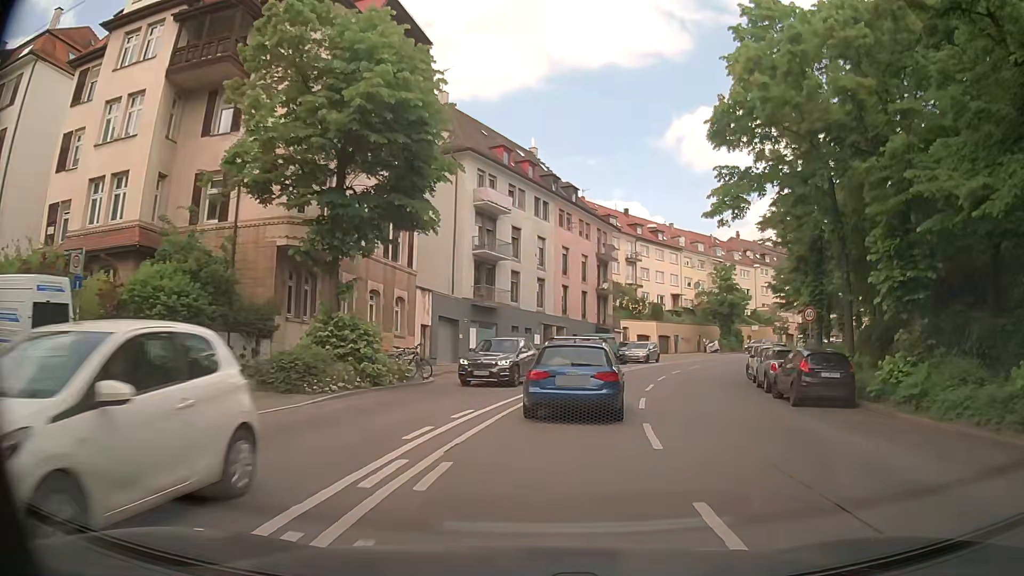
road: secondary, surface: asphalt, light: Day
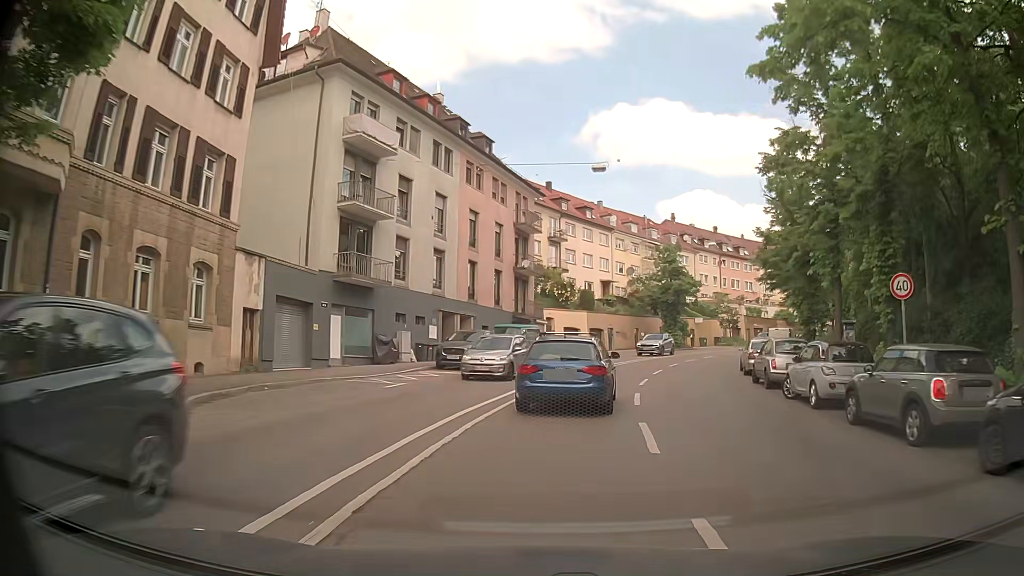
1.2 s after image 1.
(+1.0, +13.0) m; +8°
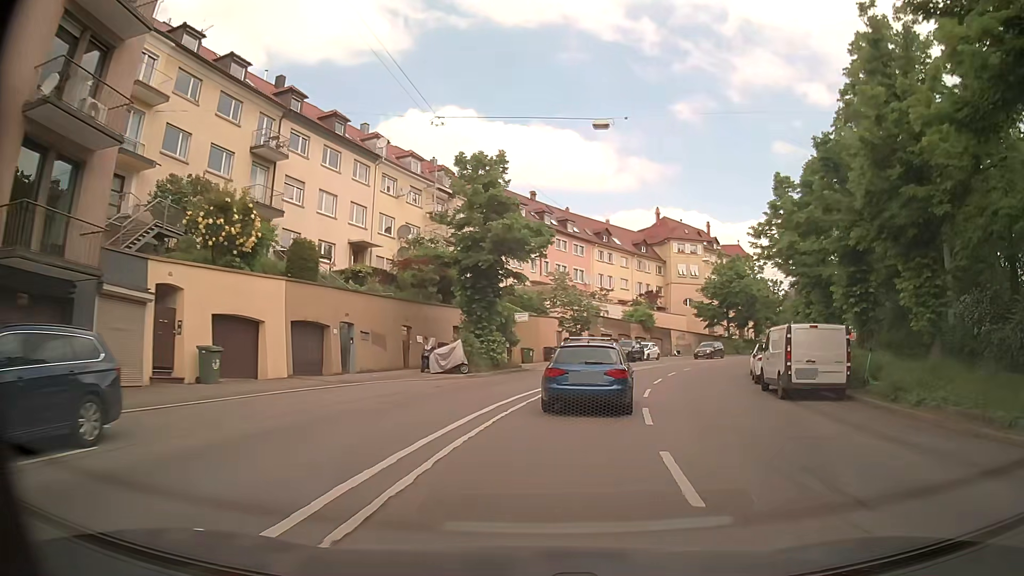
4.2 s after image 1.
(+5.2, +33.1) m; +19°
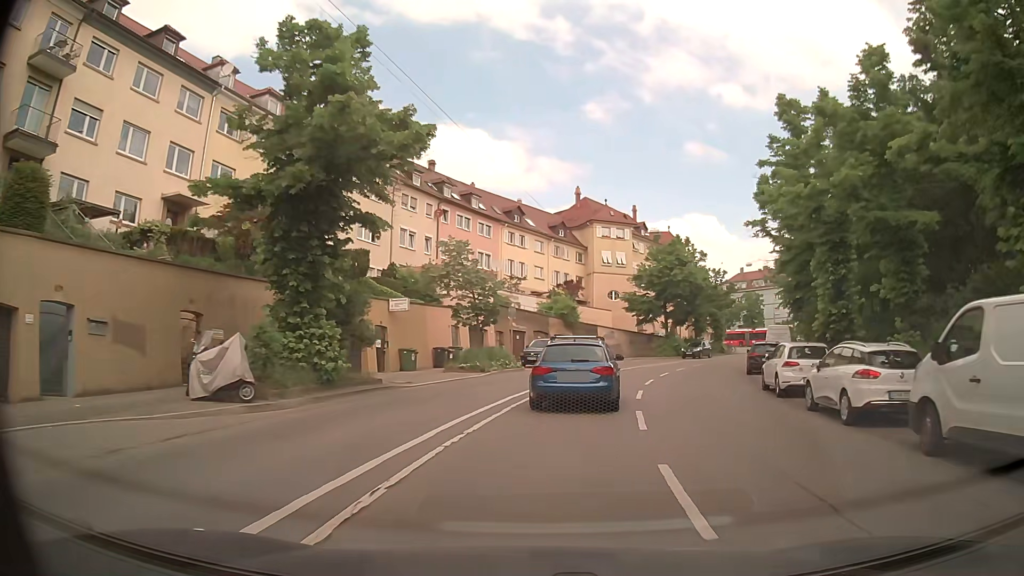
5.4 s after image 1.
(+0.9, +13.4) m; +8°
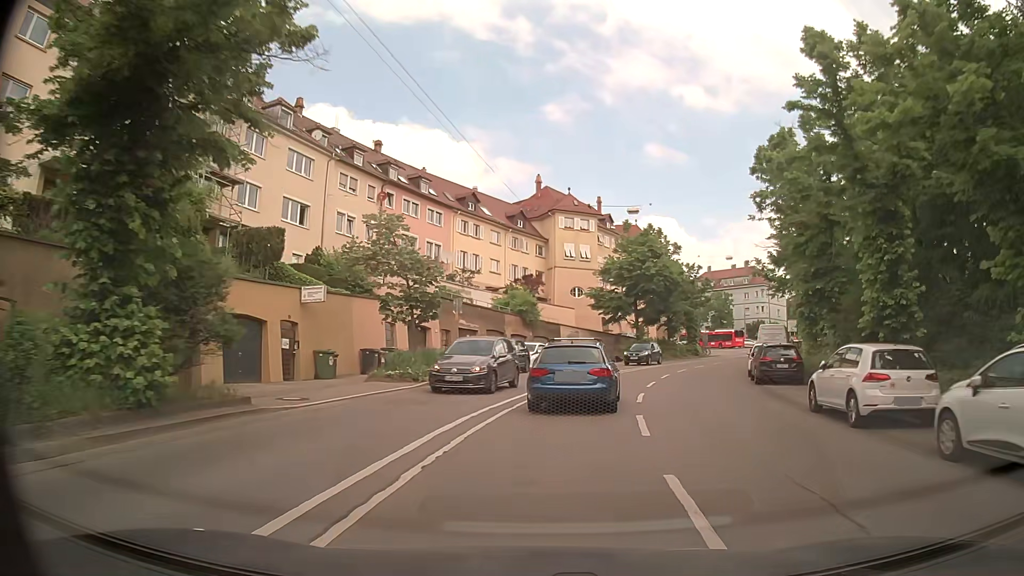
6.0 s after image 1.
(+0.2, +6.7) m; +3°
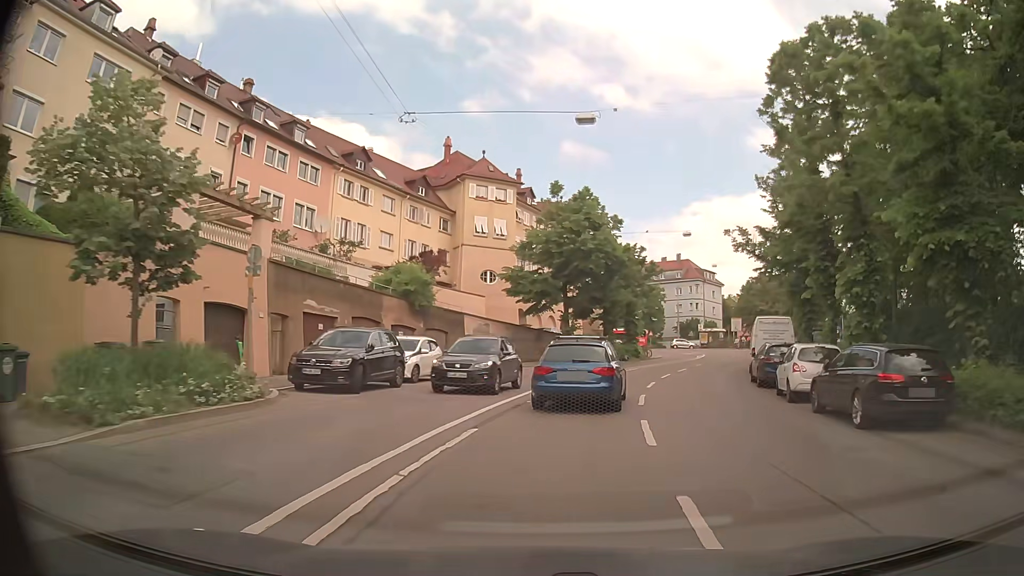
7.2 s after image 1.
(+0.9, +13.4) m; +7°
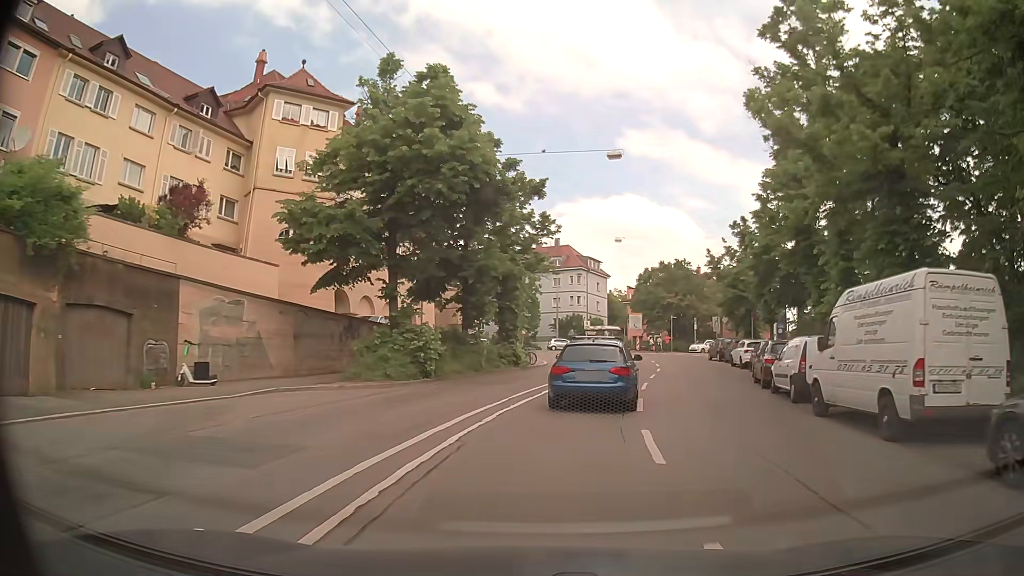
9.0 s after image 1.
(+2.2, +19.8) m; +12°
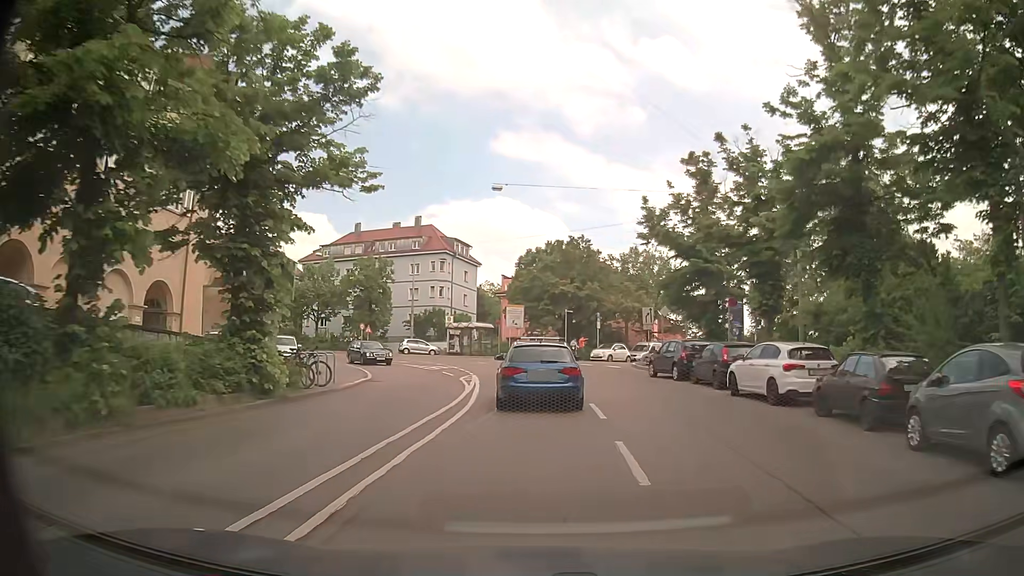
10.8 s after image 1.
(+1.9, +19.6) m; +12°
